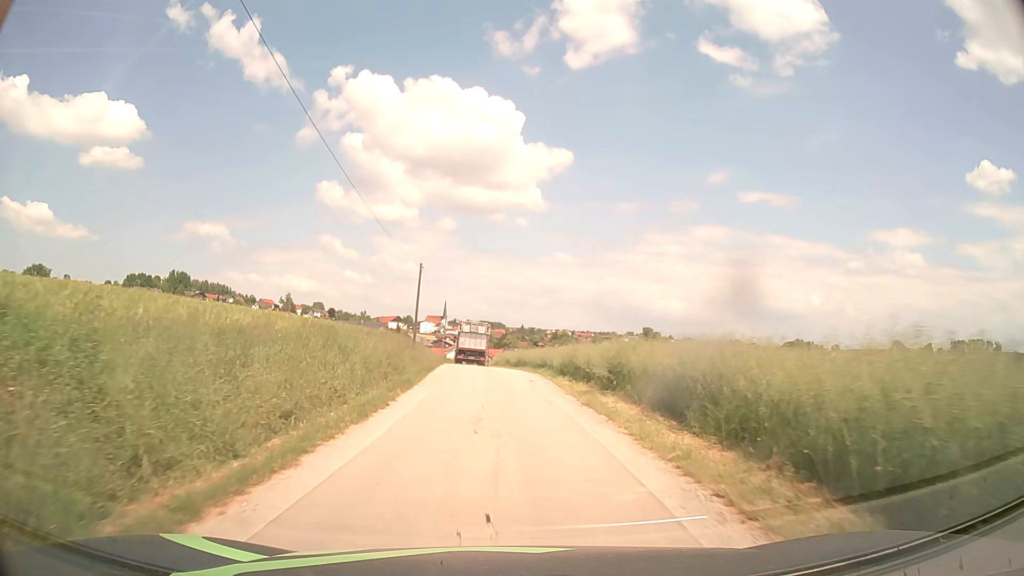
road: unclassified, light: Day
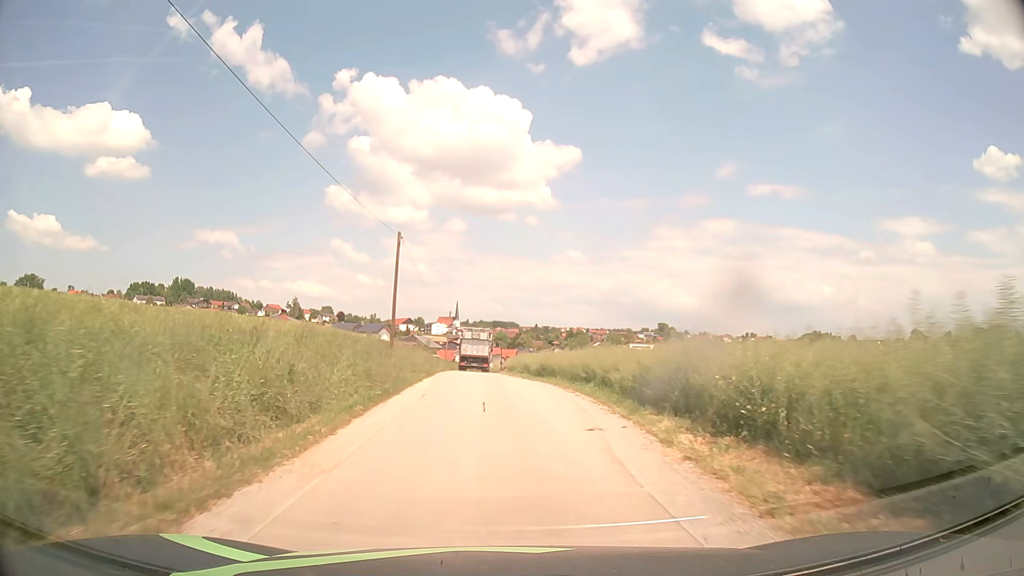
(-0.1, +14.3) m; -1°
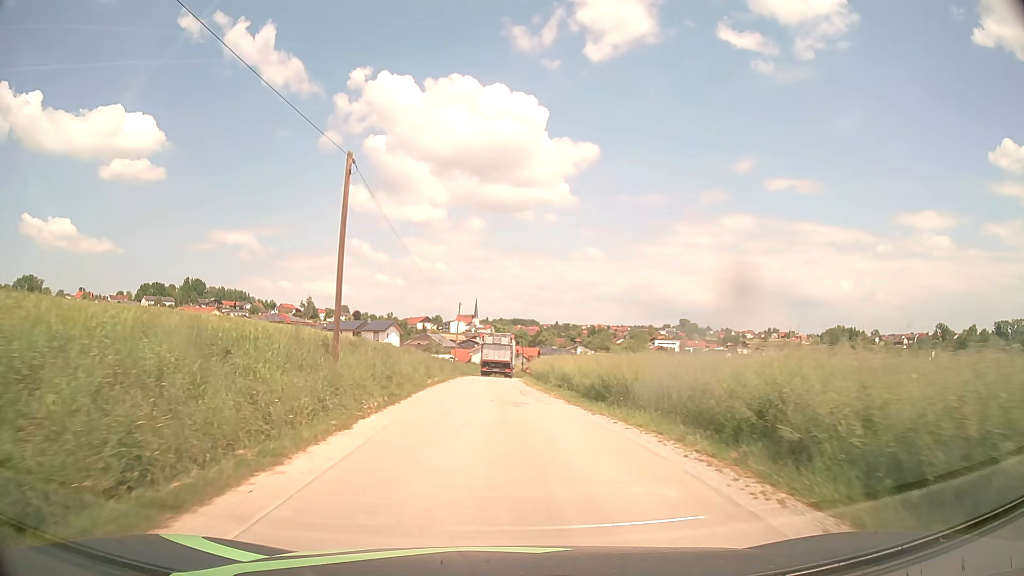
(-0.2, +14.3) m; -2°
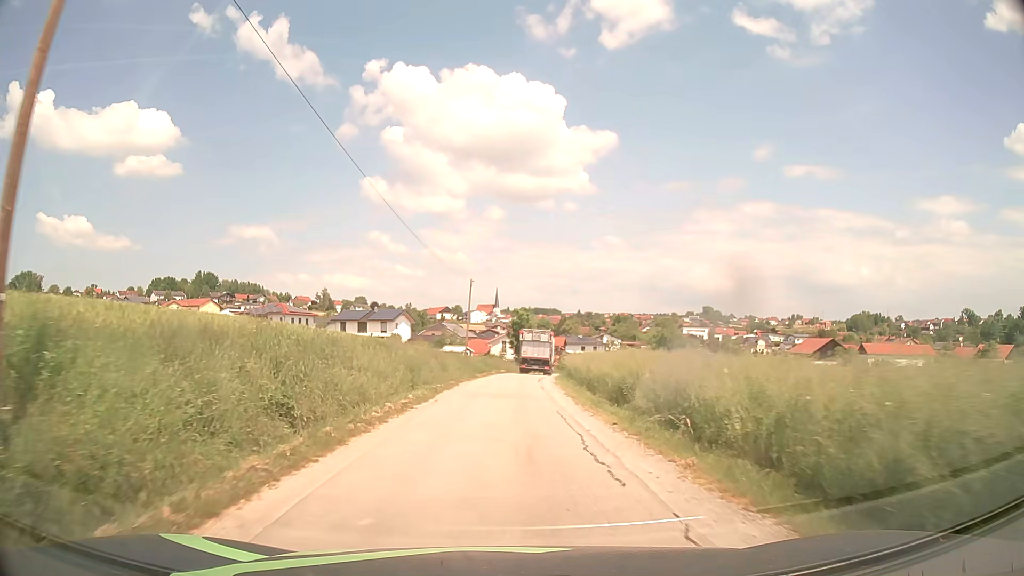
(-0.2, +14.4) m; -1°
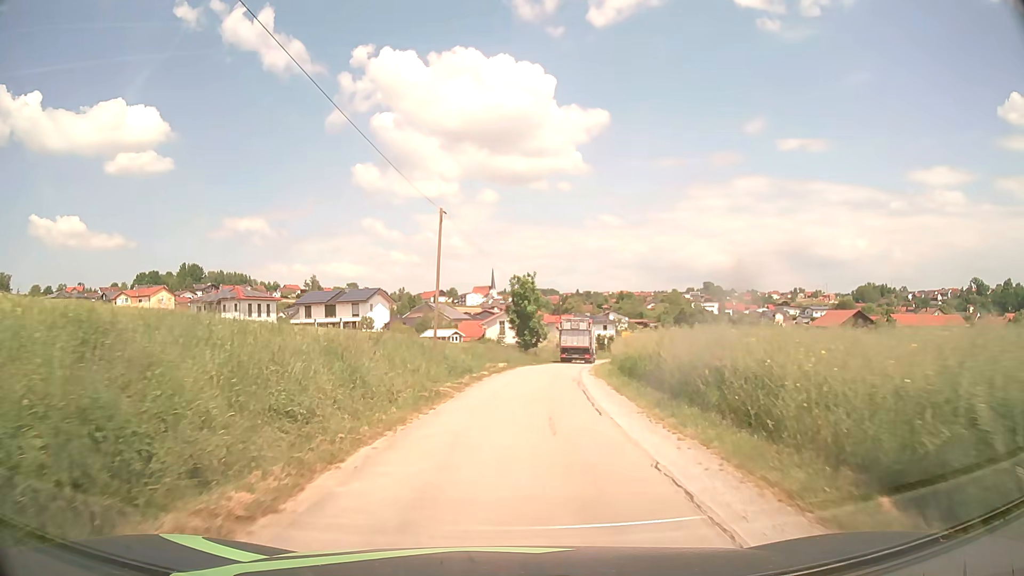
(-0.2, +21.0) m; 0°
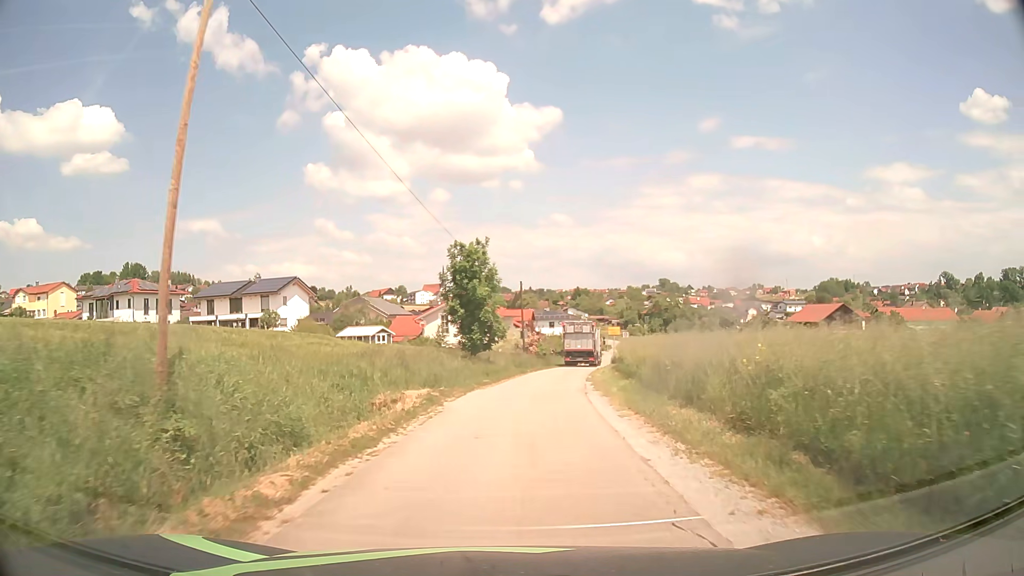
(+0.6, +19.7) m; +4°
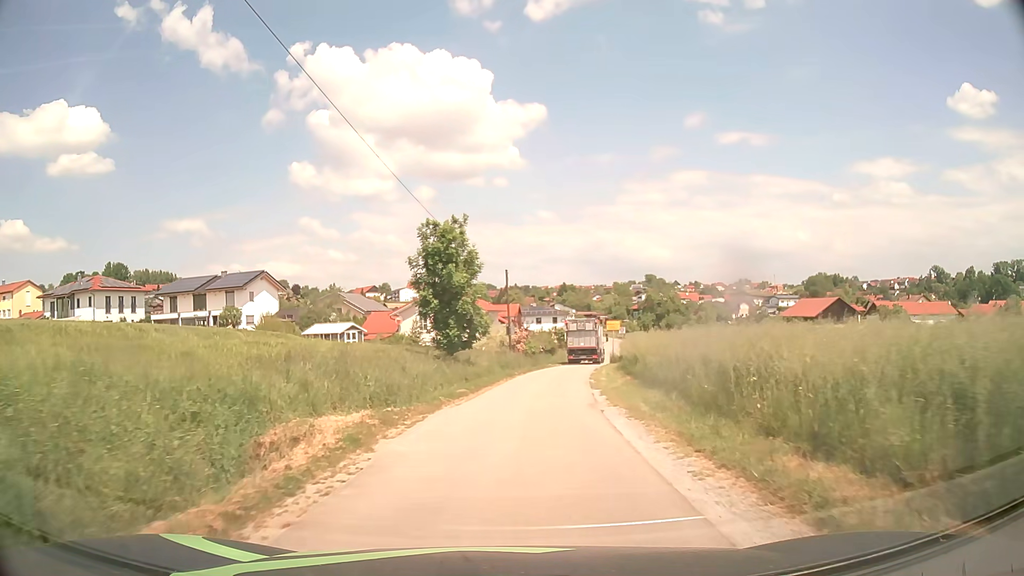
(+0.1, +6.3) m; +1°
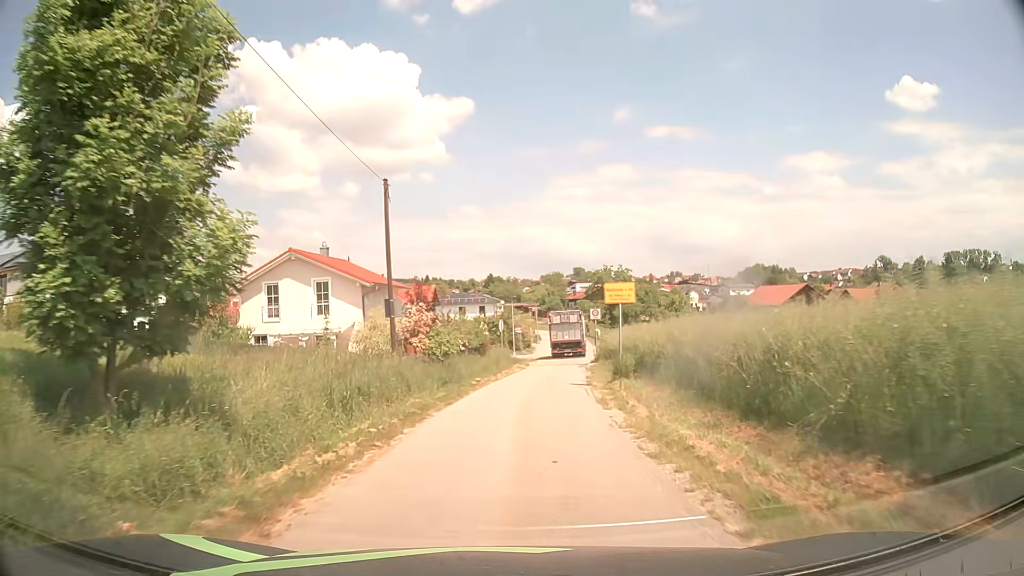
(+1.3, +24.5) m; +6°
(0, +10) (+1, +20) (+2, +30) (+3, +40) (+4, +50) (+6, +60) (+7, +70) (+8, +80) (+8, +90) (+9, +100) m
